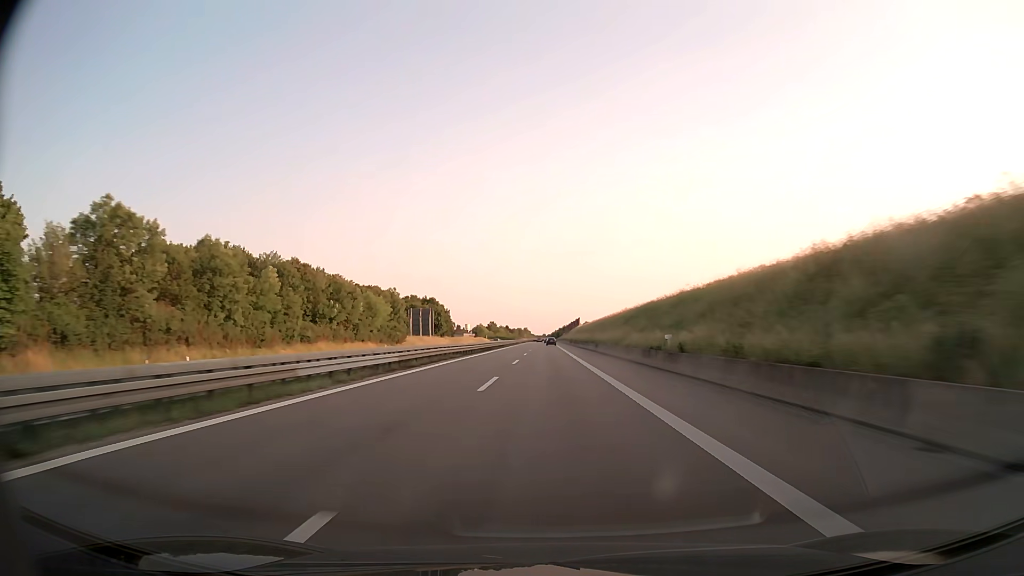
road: trunk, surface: asphalt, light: Day
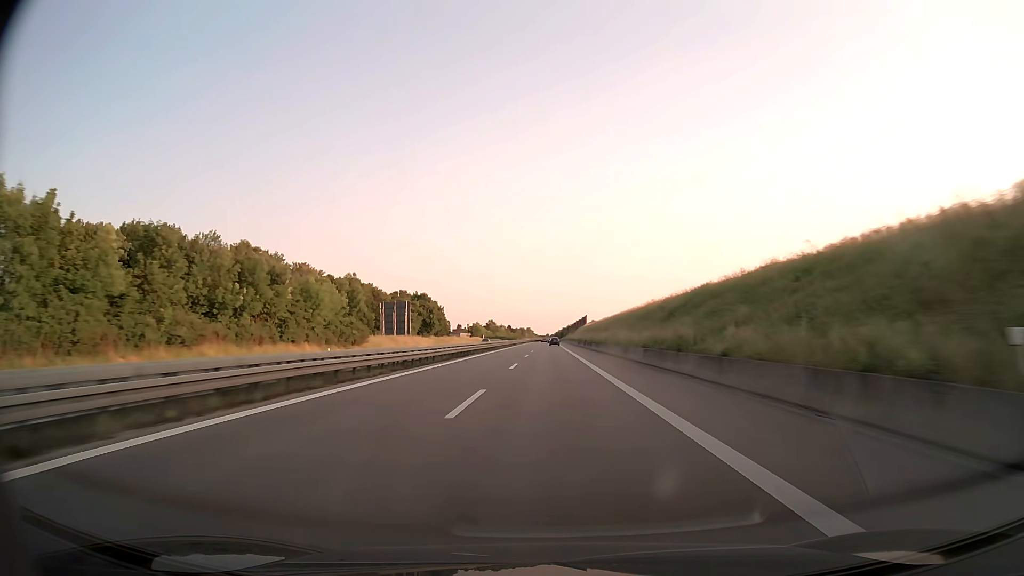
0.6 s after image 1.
(-0.1, +23.7) m; 0°
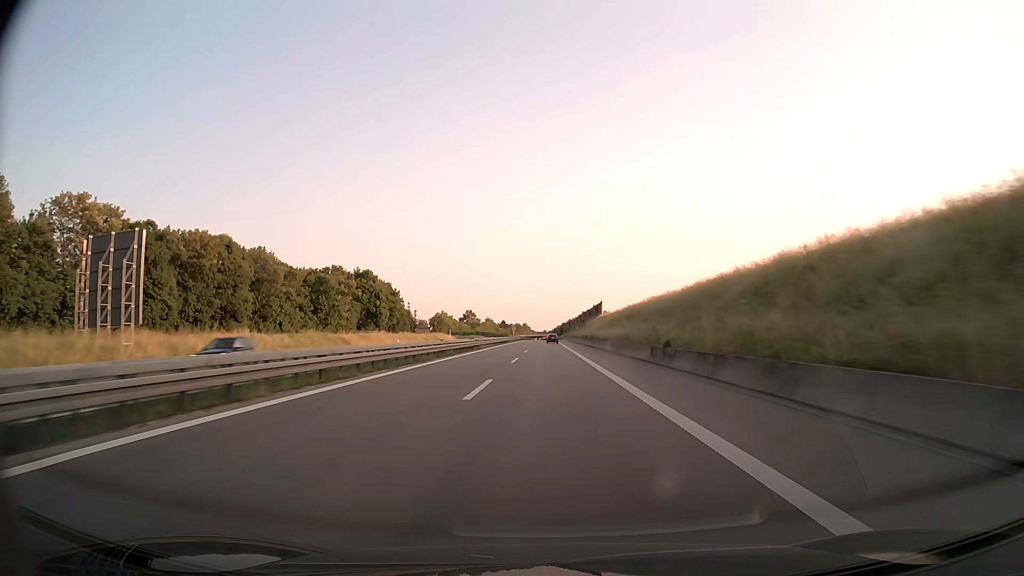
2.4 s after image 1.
(0.0, +69.0) m; 0°
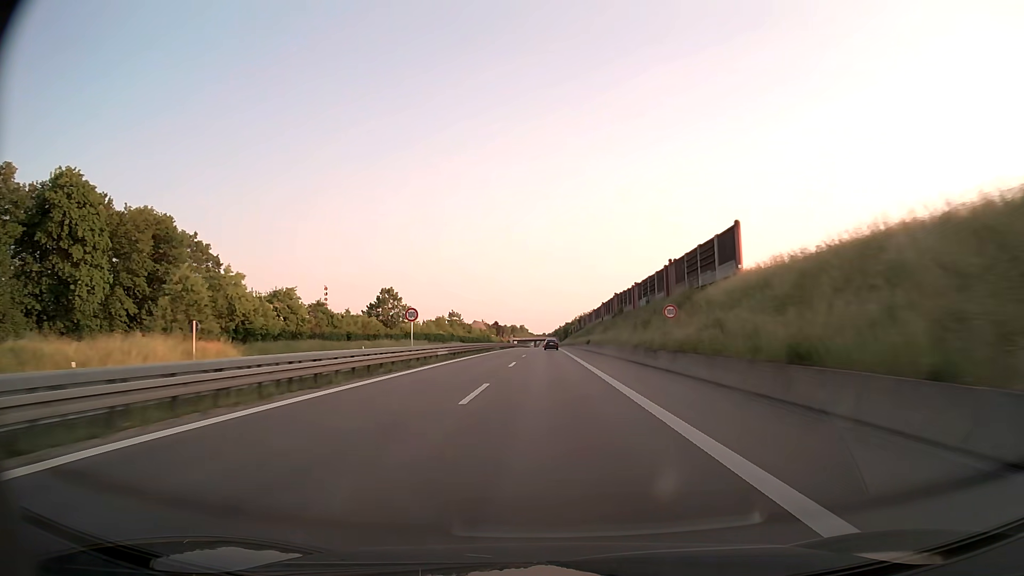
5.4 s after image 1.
(+0.1, +107.6) m; 0°
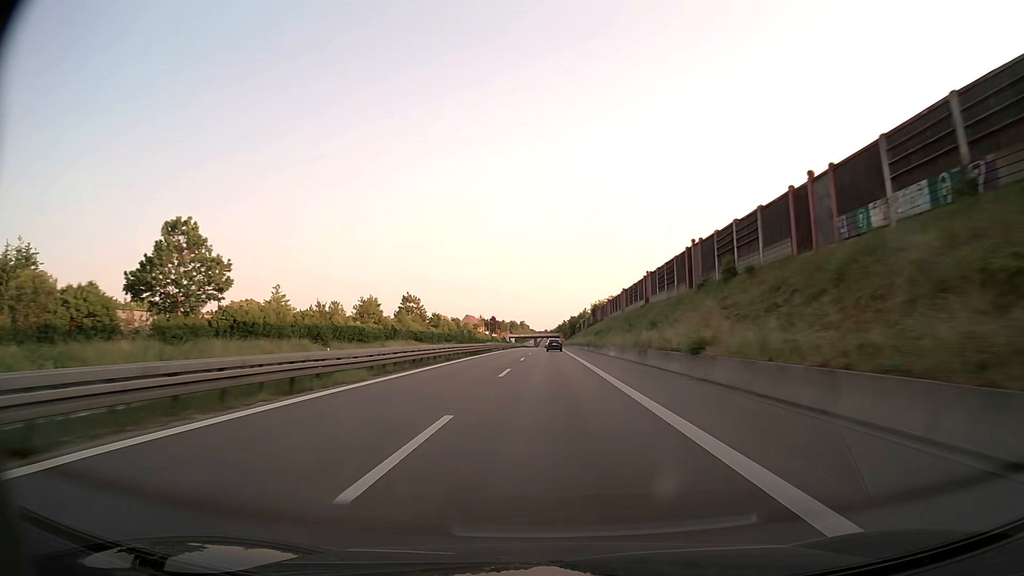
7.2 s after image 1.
(-0.1, +61.8) m; 0°
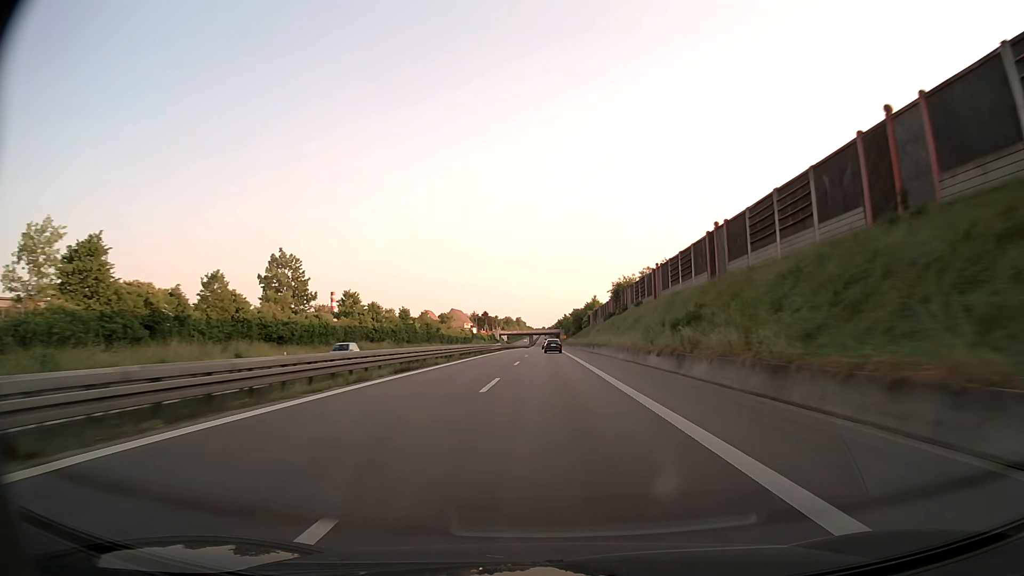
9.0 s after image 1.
(0.0, +60.6) m; 0°
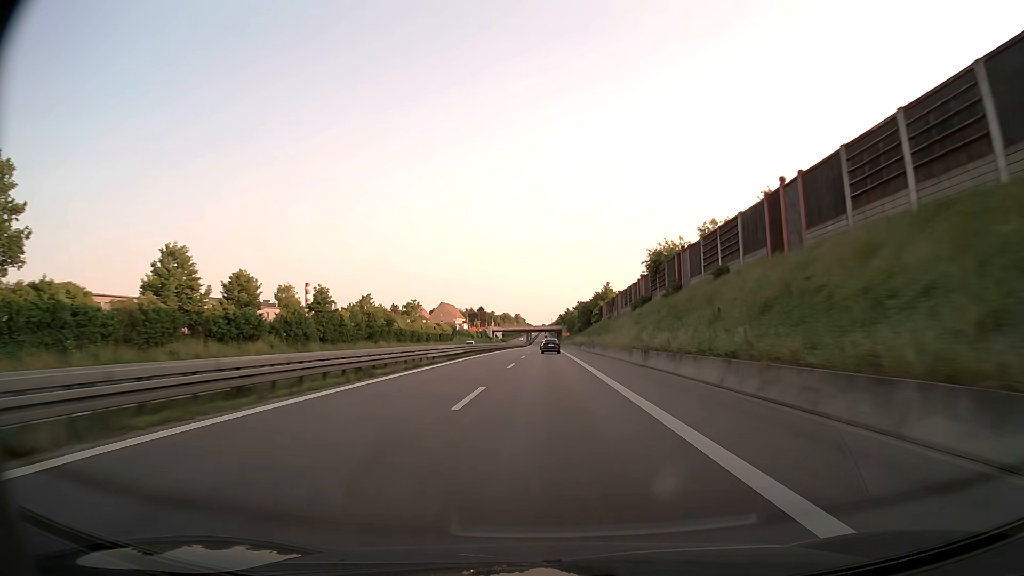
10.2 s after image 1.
(+0.1, +40.3) m; 0°
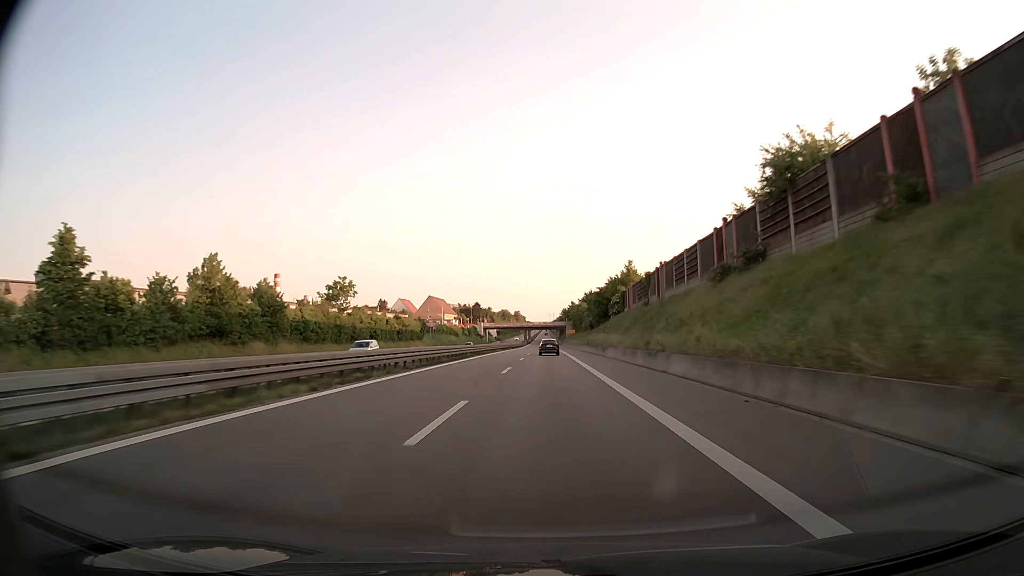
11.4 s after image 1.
(0.0, +40.3) m; 0°
(0, +10) (0, +20) (0, +30) (0, +40) (0, +50) (0, +60) (0, +70) (0, +80) (0, +90) (0, +100) m
